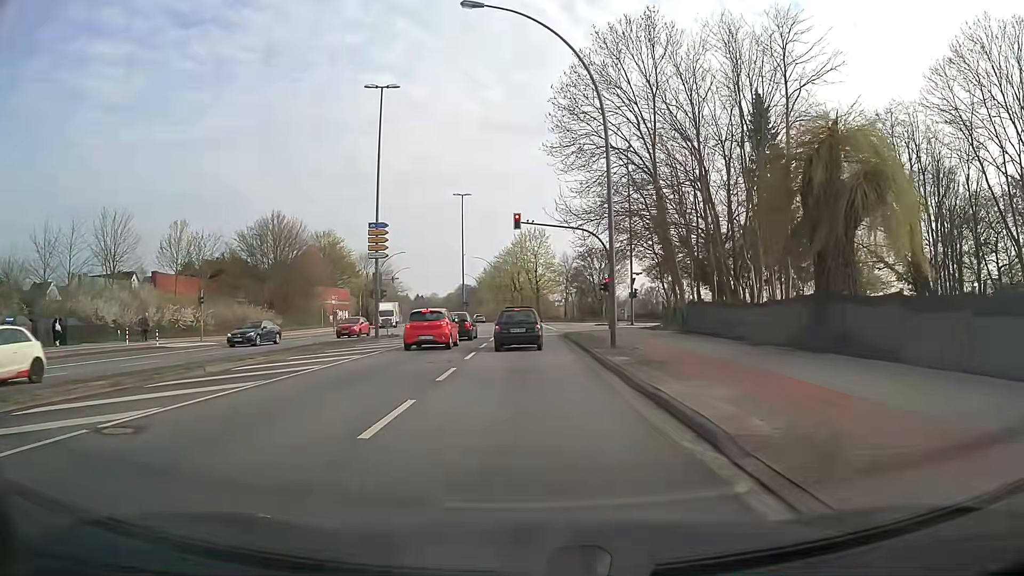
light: Day
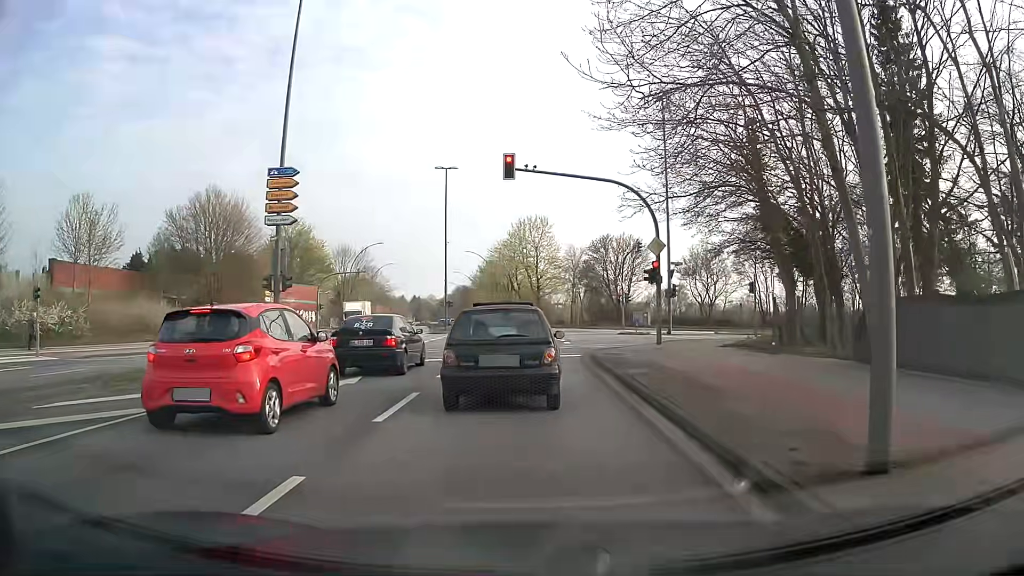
(+0.1, +16.3) m; 0°
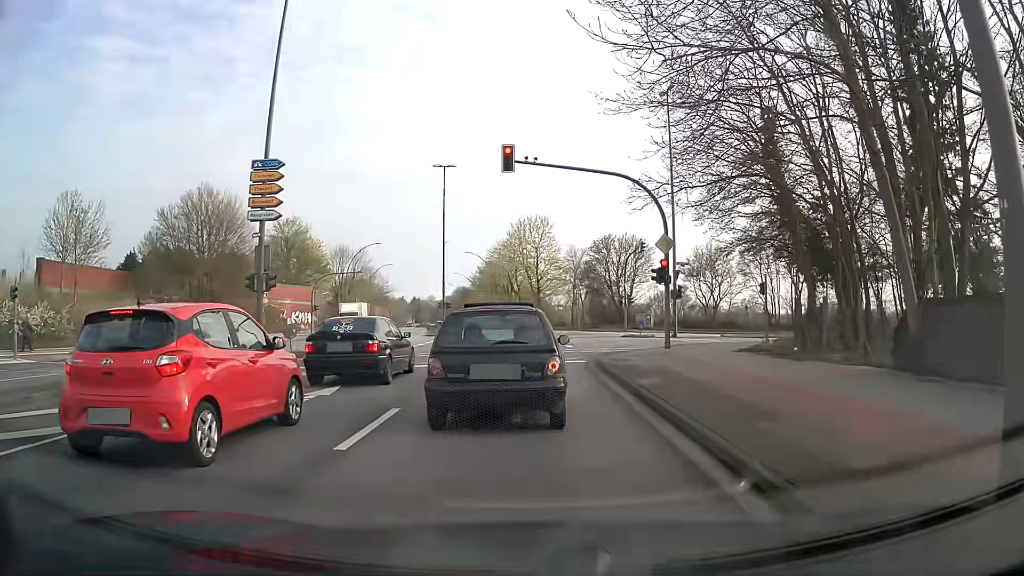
(0.0, +1.6) m; 0°
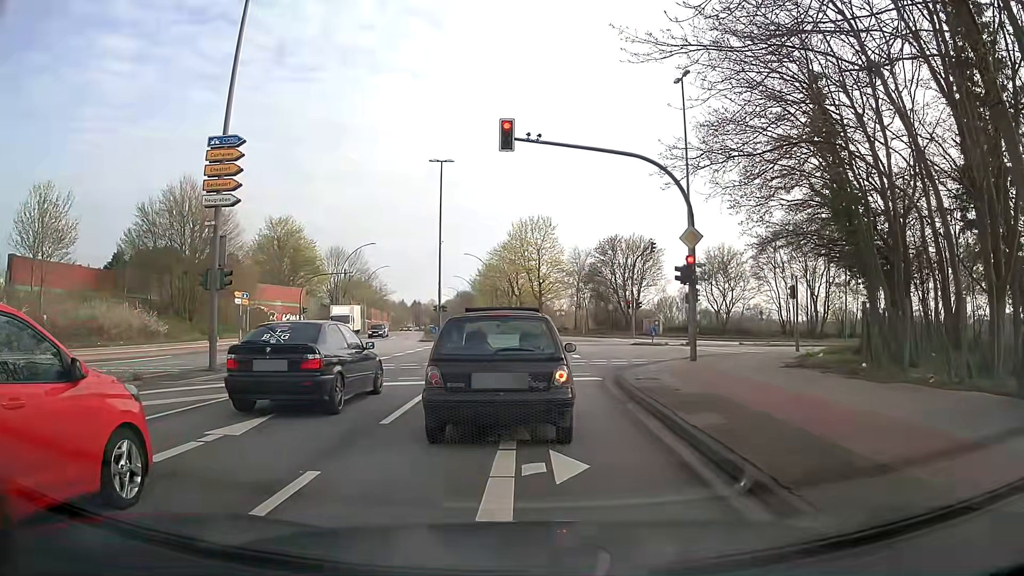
(0.0, +3.7) m; -1°
